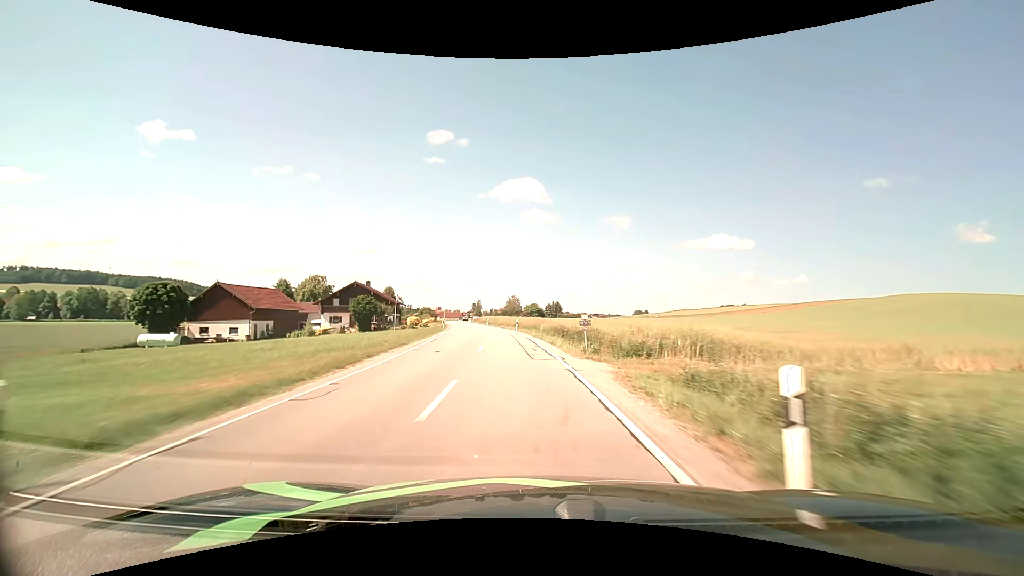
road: secondary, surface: asphalt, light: Day
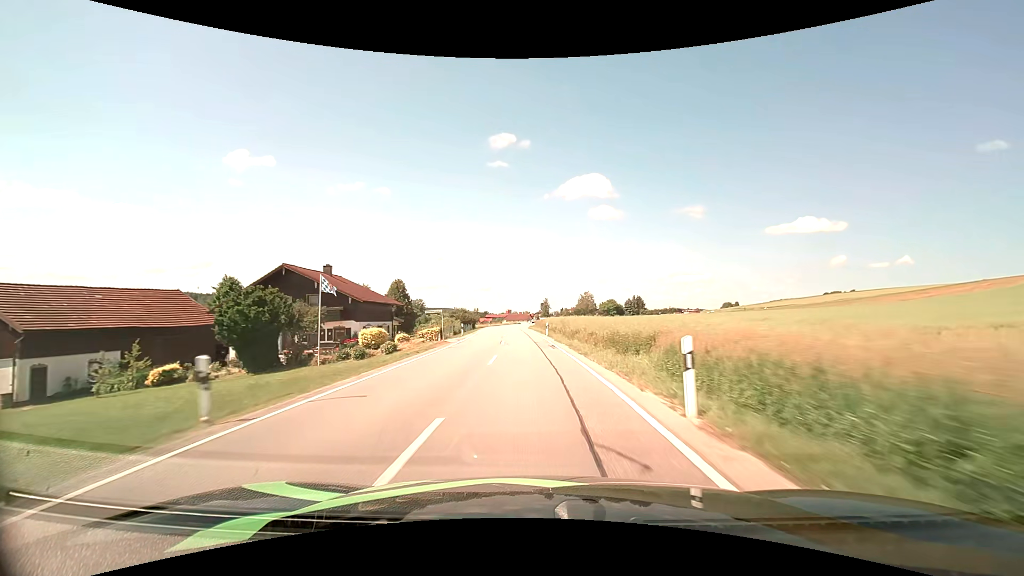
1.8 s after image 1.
(-3.0, +39.9) m; -8°
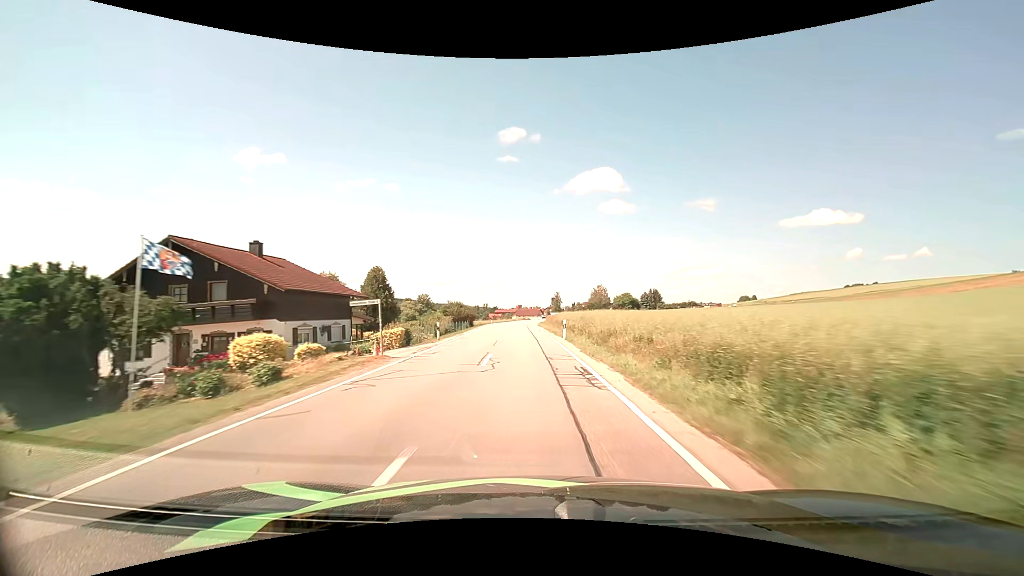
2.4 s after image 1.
(-0.2, +13.4) m; -1°
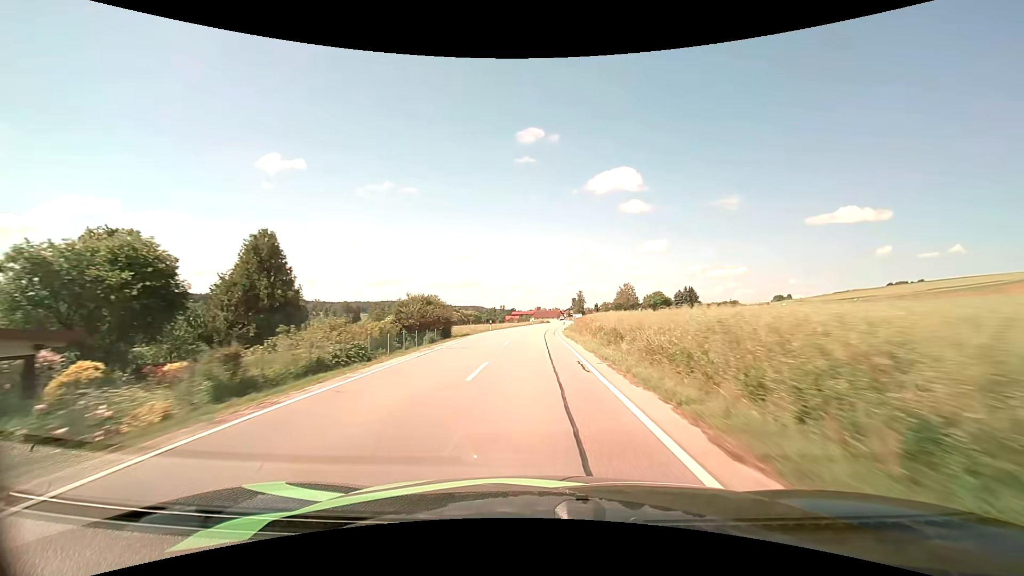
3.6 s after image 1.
(-0.6, +26.8) m; -2°
(0, +10) (0, +20) (0, +30) (0, +40) (0, +50) (+1, +60) (+1, +70) (+2, +80) (+3, +90) (+4, +100) m
